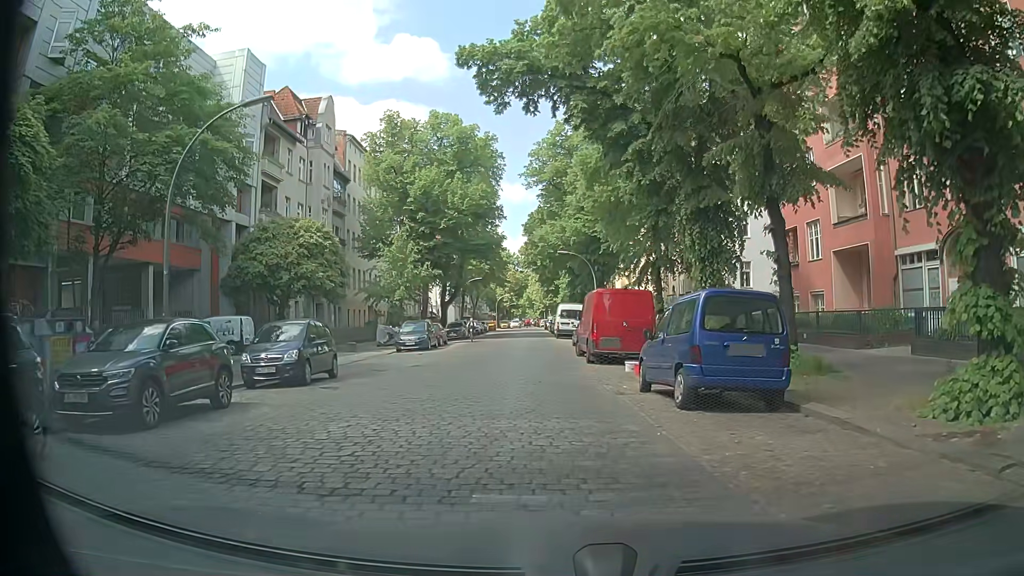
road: residential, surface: sett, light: Day
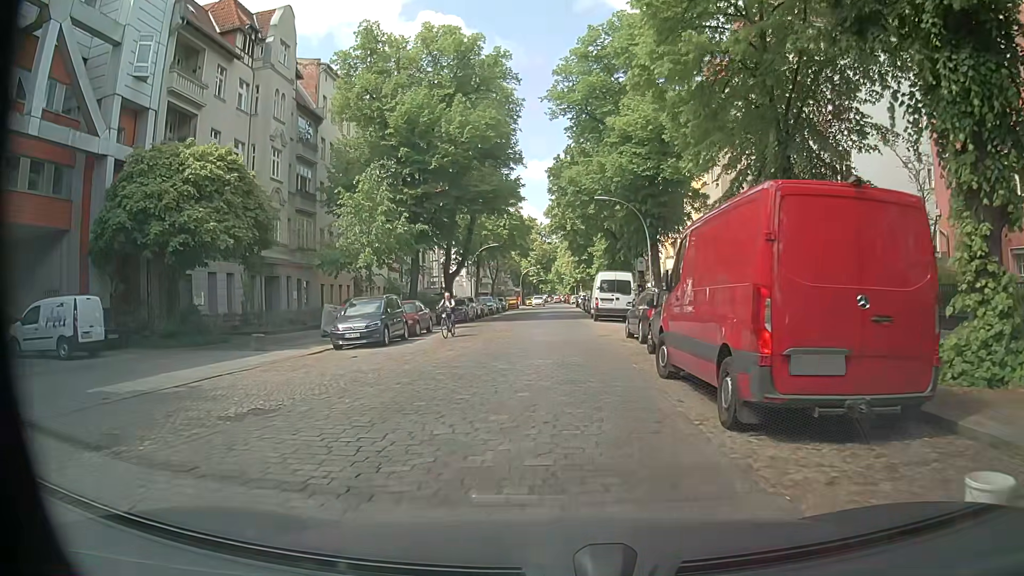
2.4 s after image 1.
(+0.4, +14.7) m; -1°
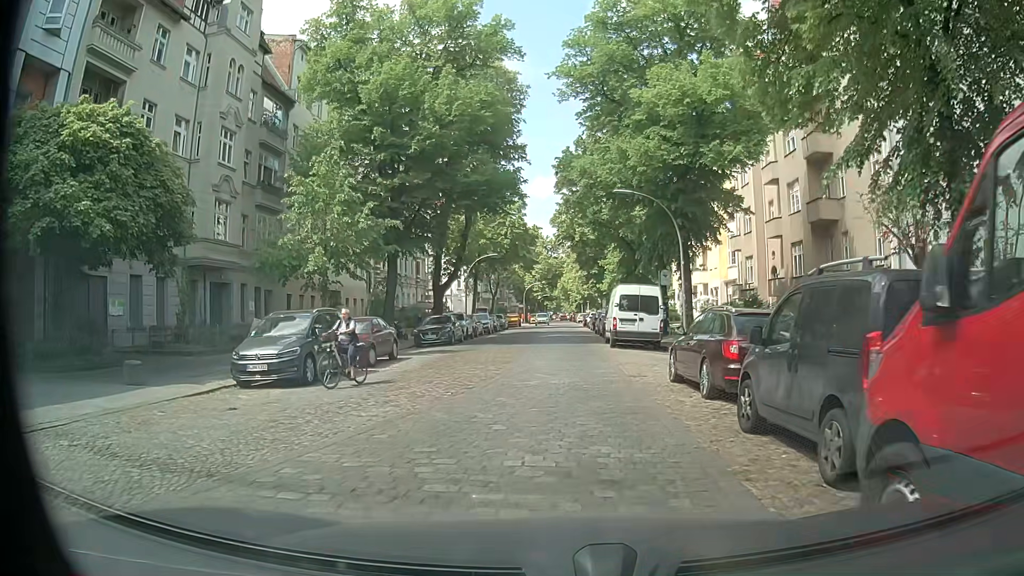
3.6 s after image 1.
(+0.1, +7.1) m; +1°
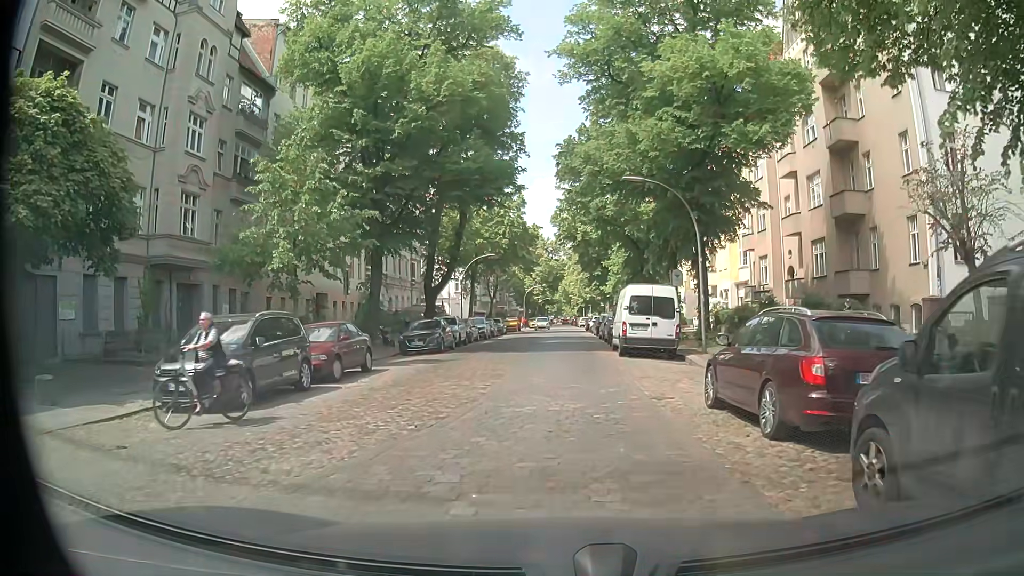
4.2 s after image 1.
(0.0, +3.2) m; -1°
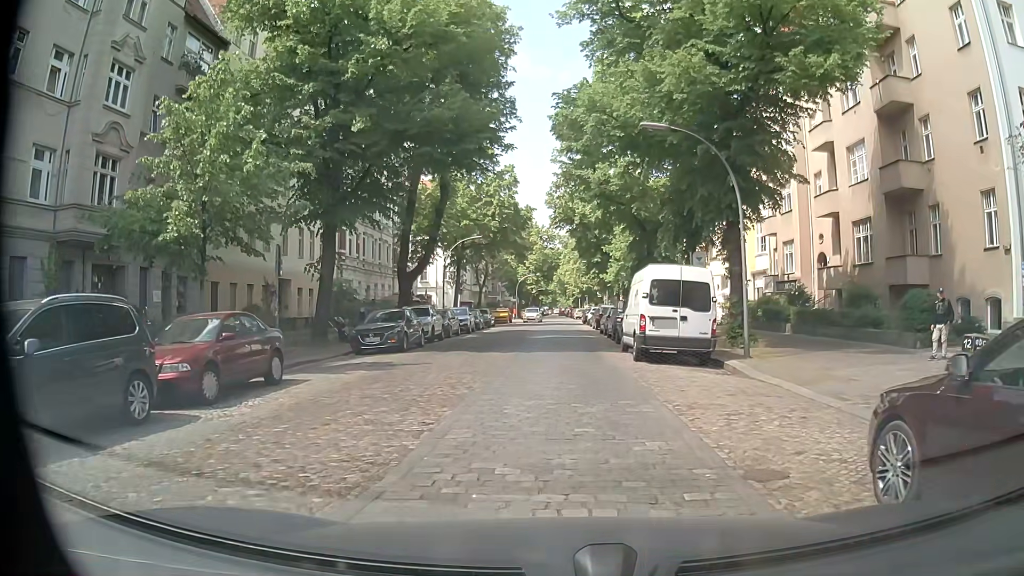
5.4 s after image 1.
(0.0, +5.9) m; +1°
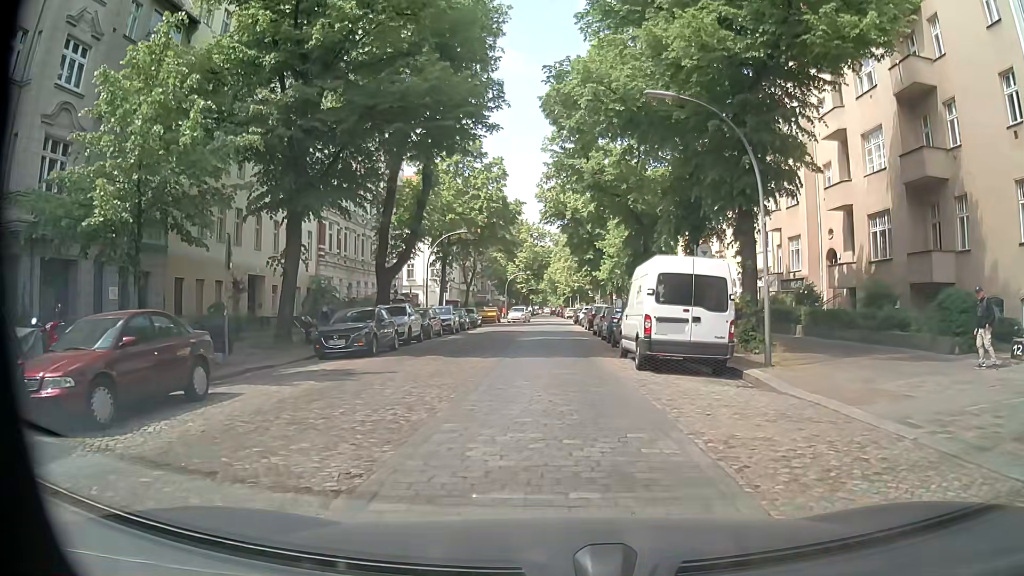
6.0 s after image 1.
(0.0, +2.6) m; 0°
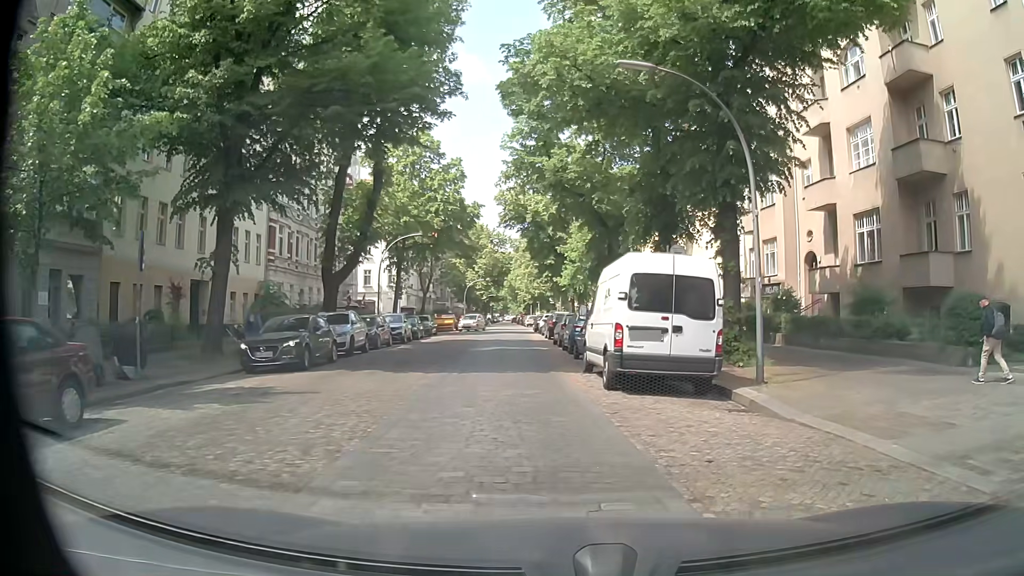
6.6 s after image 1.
(0.0, +2.3) m; +3°
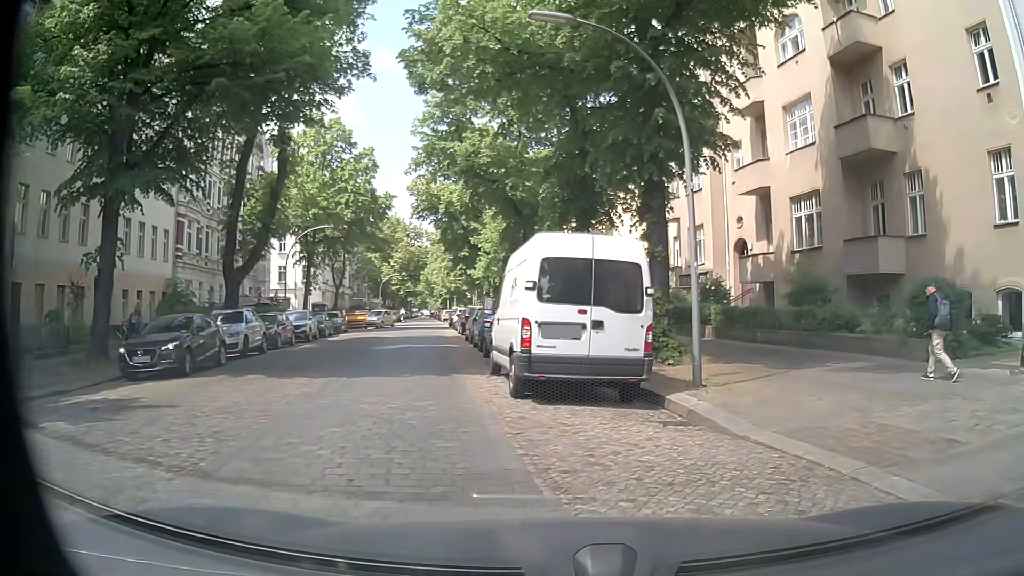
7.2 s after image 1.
(+0.1, +1.9) m; +6°
